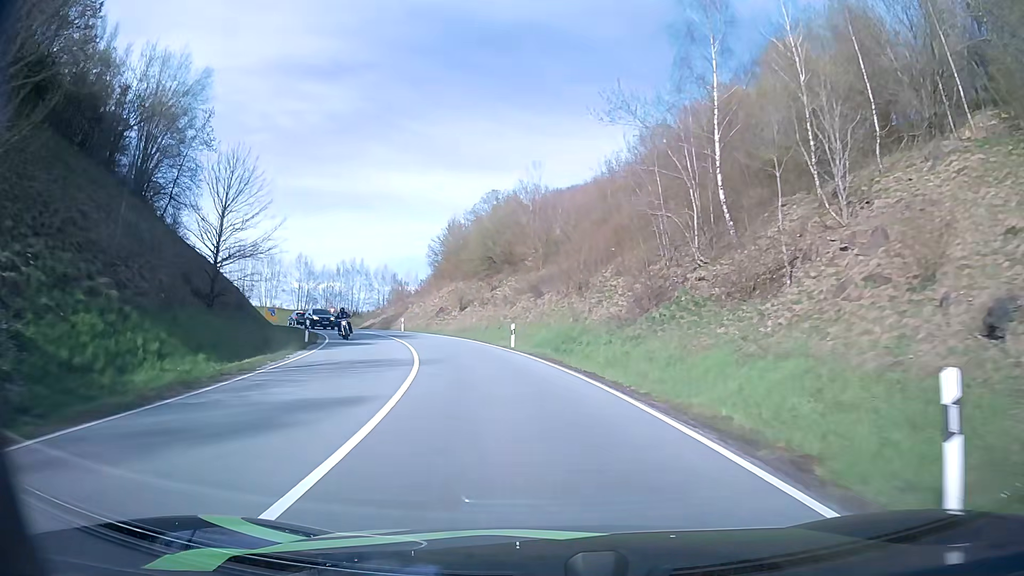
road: primary_link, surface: asphalt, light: Day
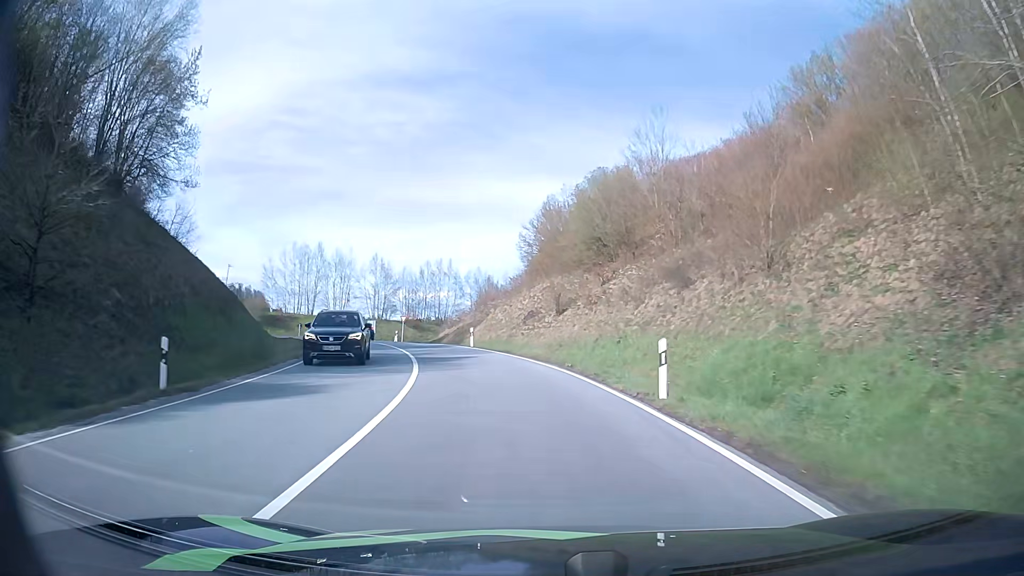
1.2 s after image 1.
(-1.4, +17.5) m; -9°
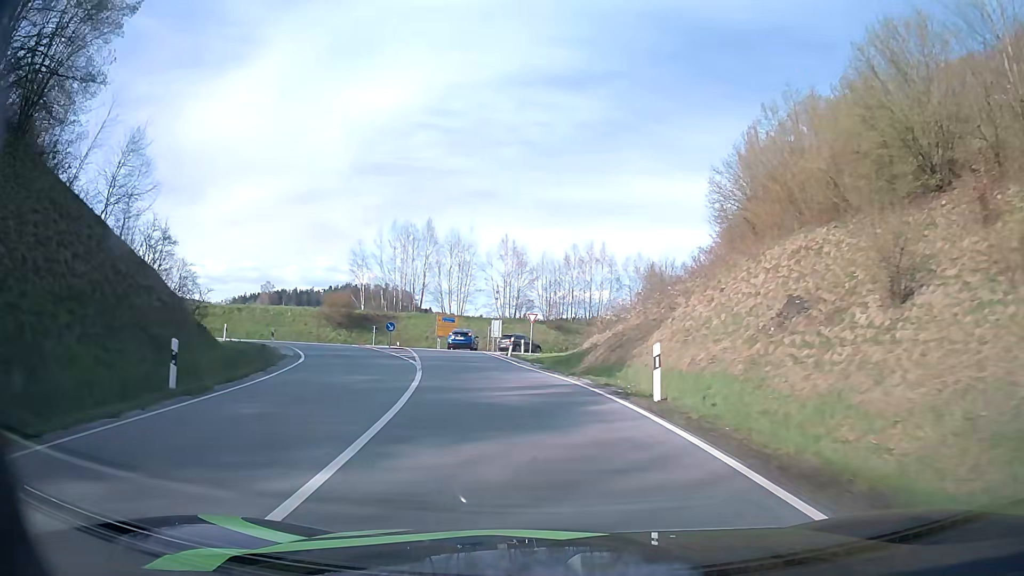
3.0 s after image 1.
(-3.1, +24.3) m; -14°
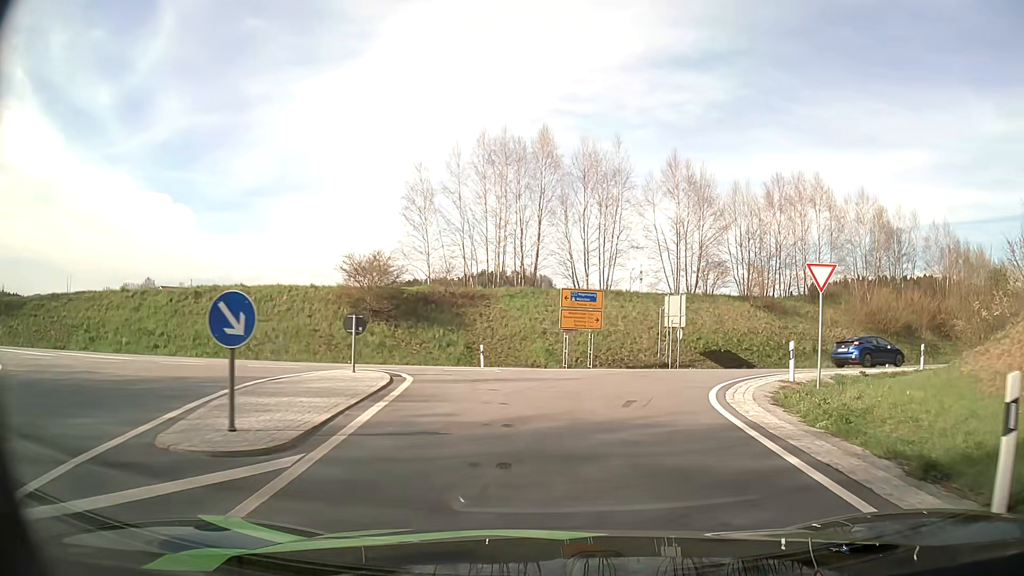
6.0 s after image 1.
(-4.0, +32.3) m; -12°
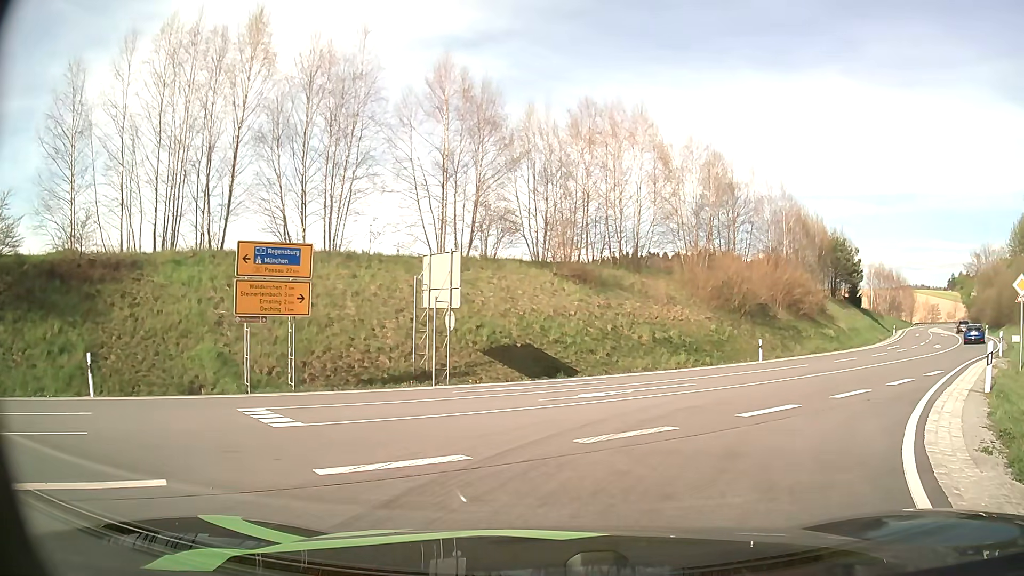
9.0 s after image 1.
(+2.0, +15.3) m; +20°
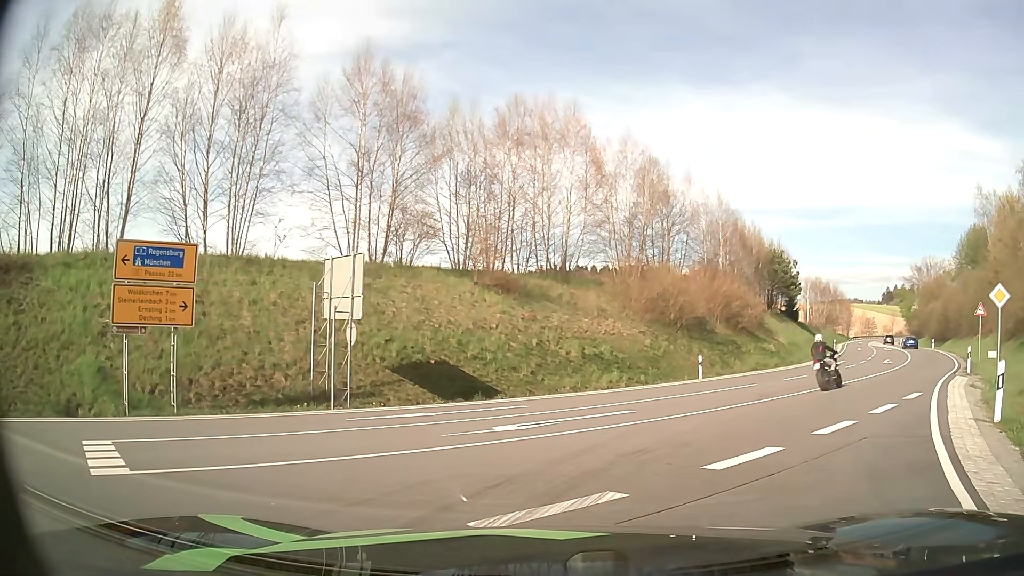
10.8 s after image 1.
(+0.2, +2.8) m; +5°
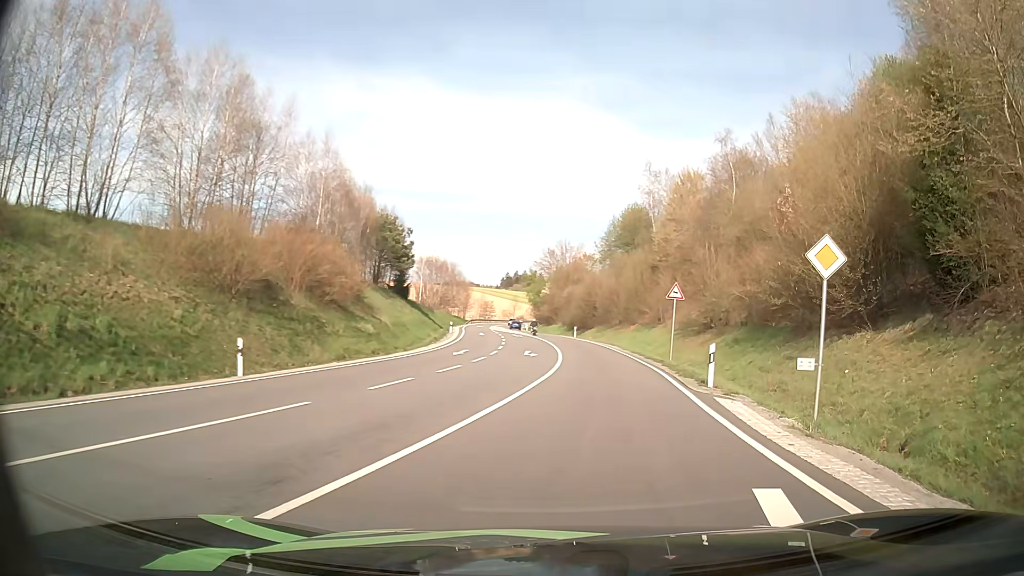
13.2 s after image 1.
(+4.0, +11.8) m; +34°
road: secondary
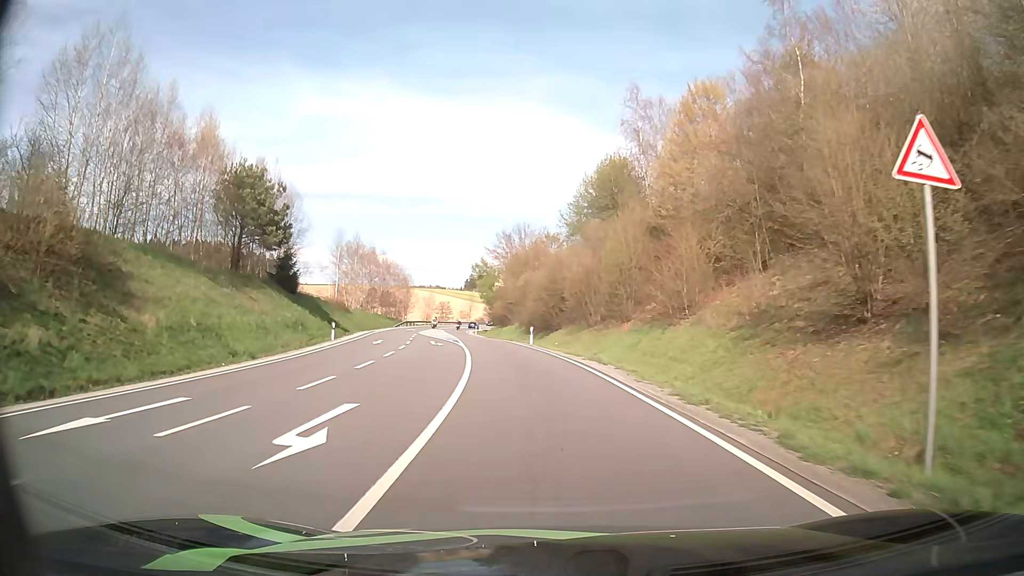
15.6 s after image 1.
(+1.7, +26.0) m; +3°
(0, +10) (-1, +20) (-2, +30) (-4, +40) (-5, +50) (-7, +60) (-9, +69) (-10, +79) (-12, +89) (-14, +99) m
